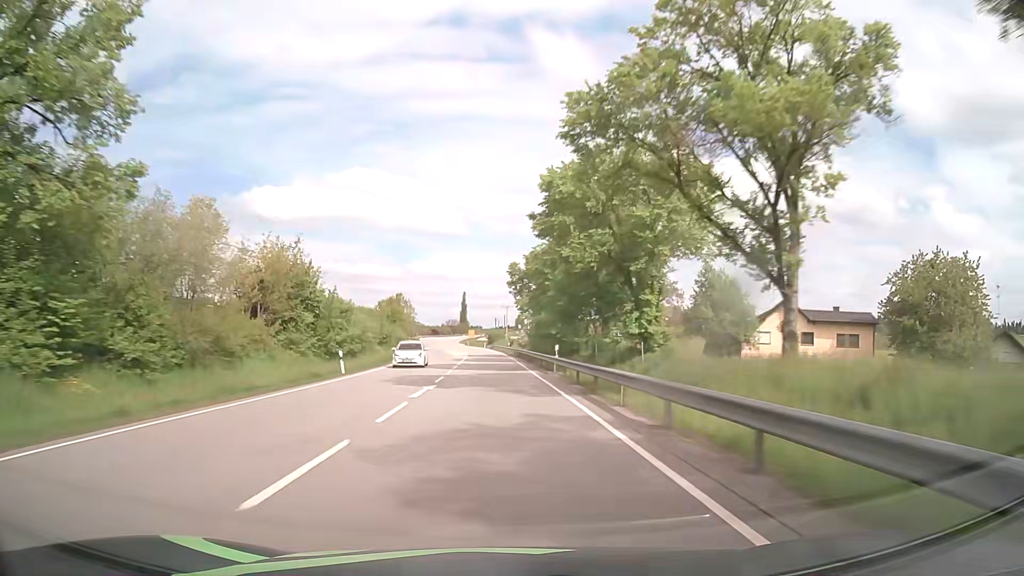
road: primary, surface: asphalt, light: Day
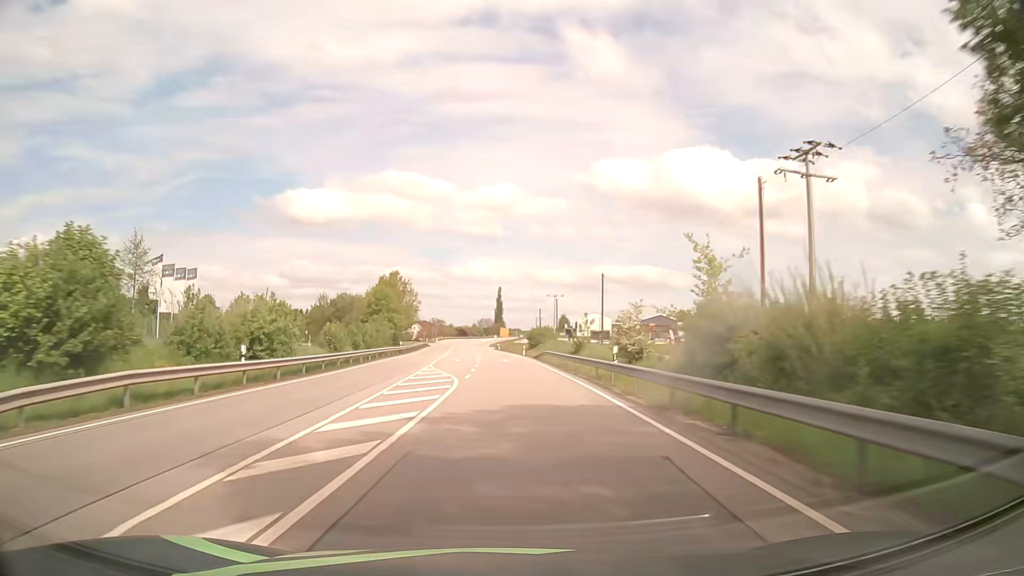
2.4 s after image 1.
(-1.8, +61.1) m; -4°
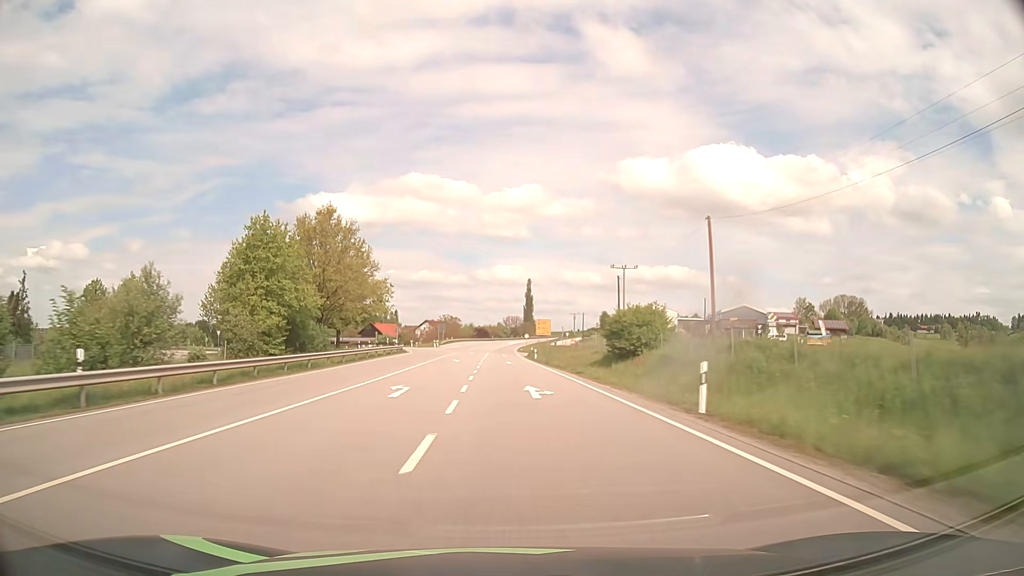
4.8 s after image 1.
(-1.0, +60.6) m; -2°
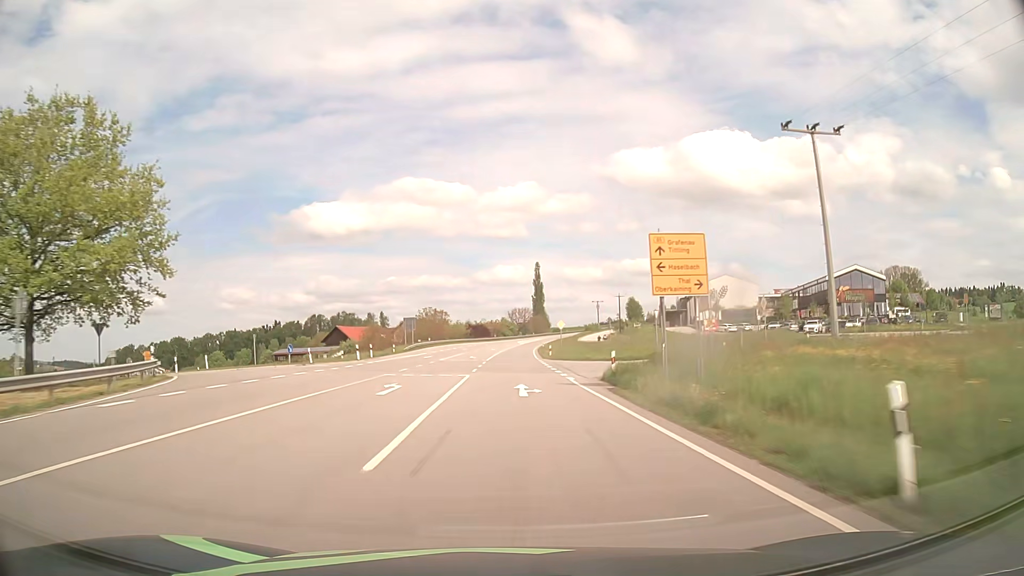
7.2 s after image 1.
(-0.5, +60.2) m; 0°
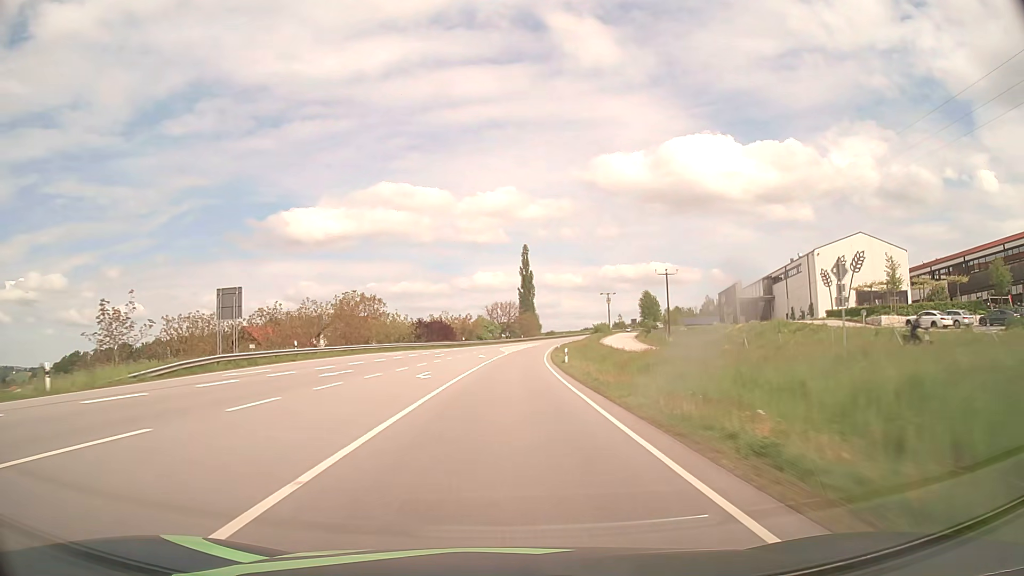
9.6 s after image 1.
(+0.6, +60.2) m; +2°
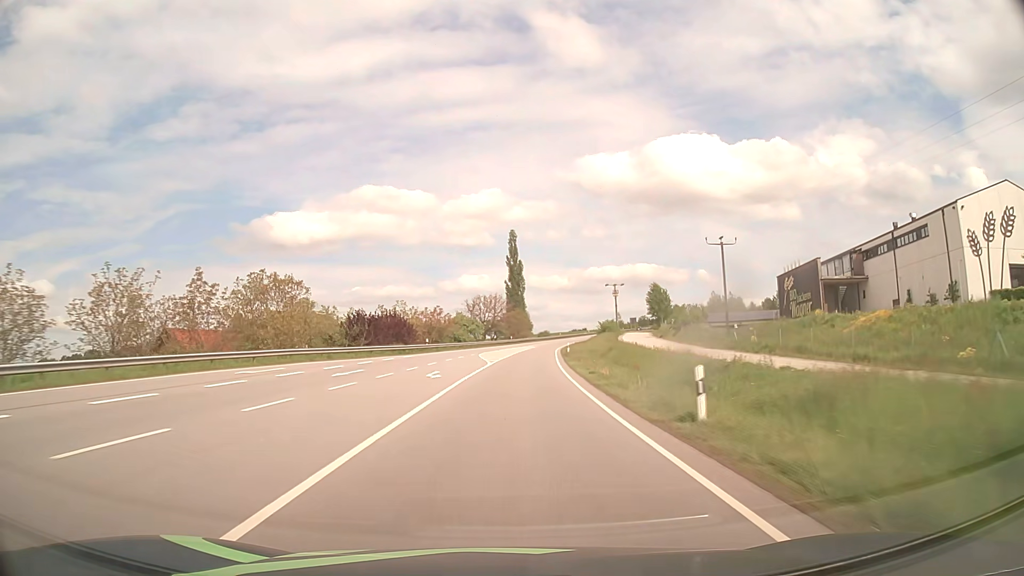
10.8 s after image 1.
(+0.2, +30.0) m; +1°
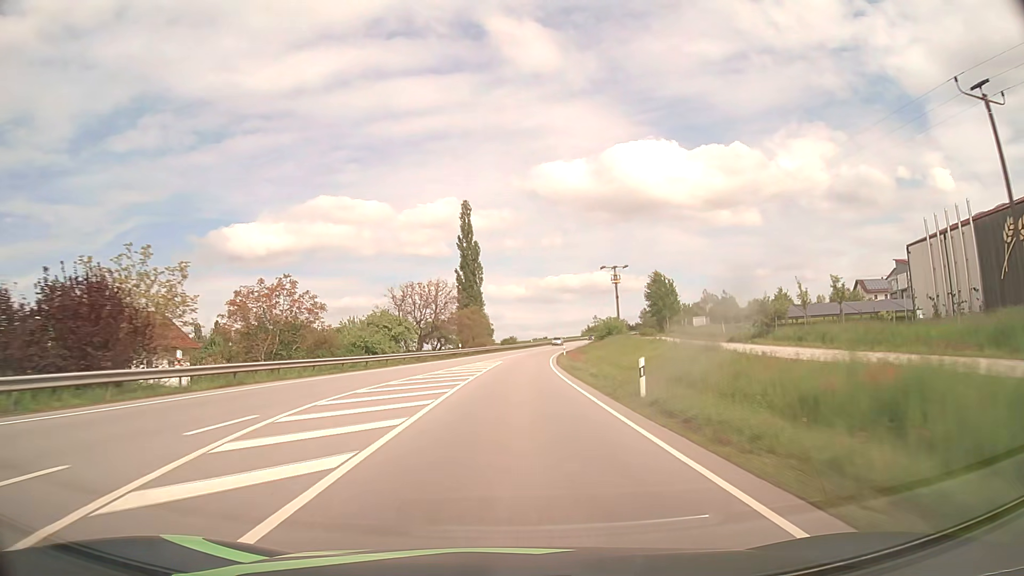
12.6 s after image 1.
(+1.3, +44.7) m; +3°
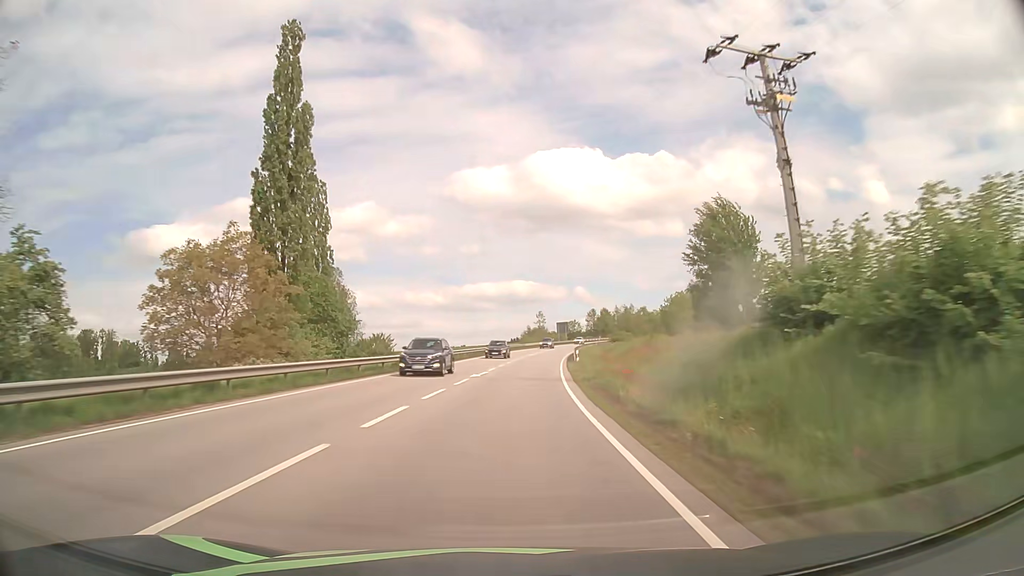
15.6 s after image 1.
(+3.8, +74.0) m; +7°
(0, +10) (0, +20) (+1, +30) (+2, +40) (+2, +50) (+3, +60) (+5, +70) (+6, +80) (+7, +90) (+9, +99) m
